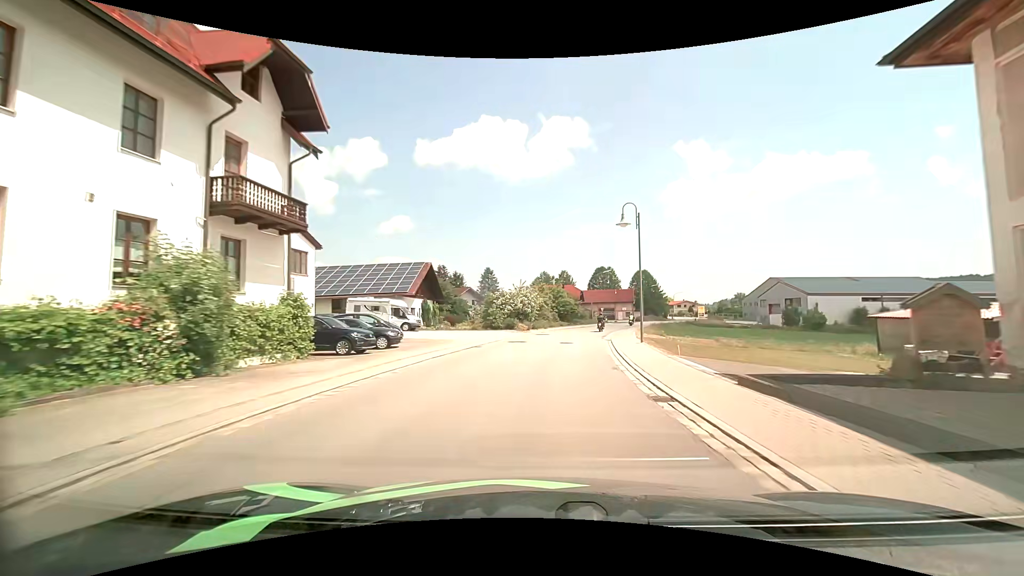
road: secondary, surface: asphalt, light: Day
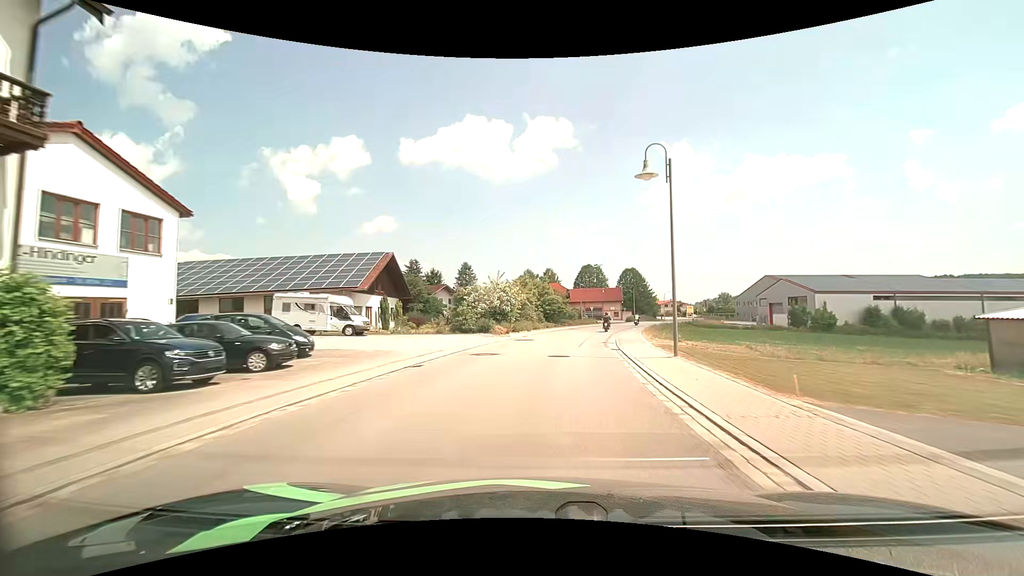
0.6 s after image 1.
(+0.1, +8.8) m; +2°
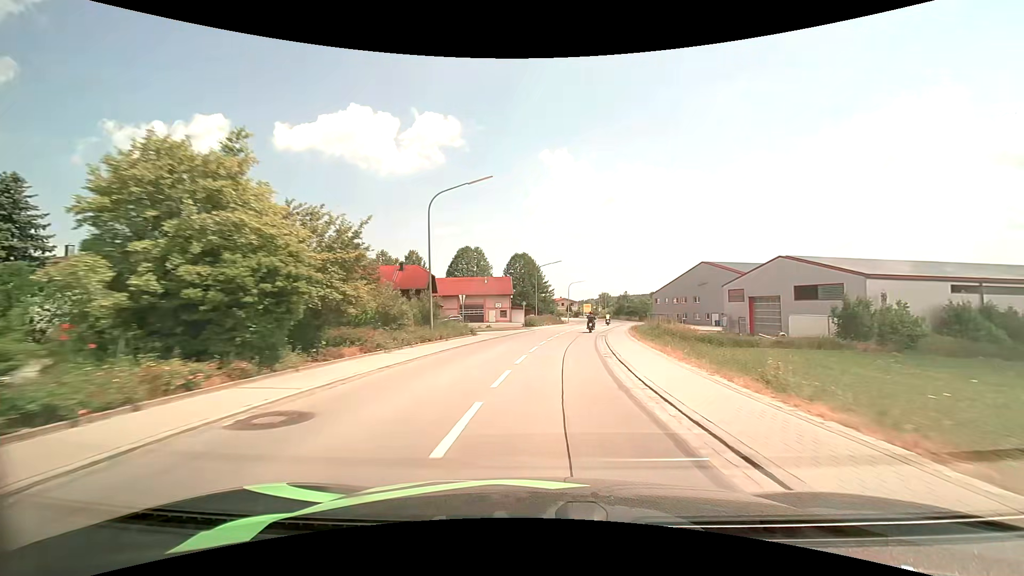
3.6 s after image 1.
(+5.0, +44.0) m; +14°
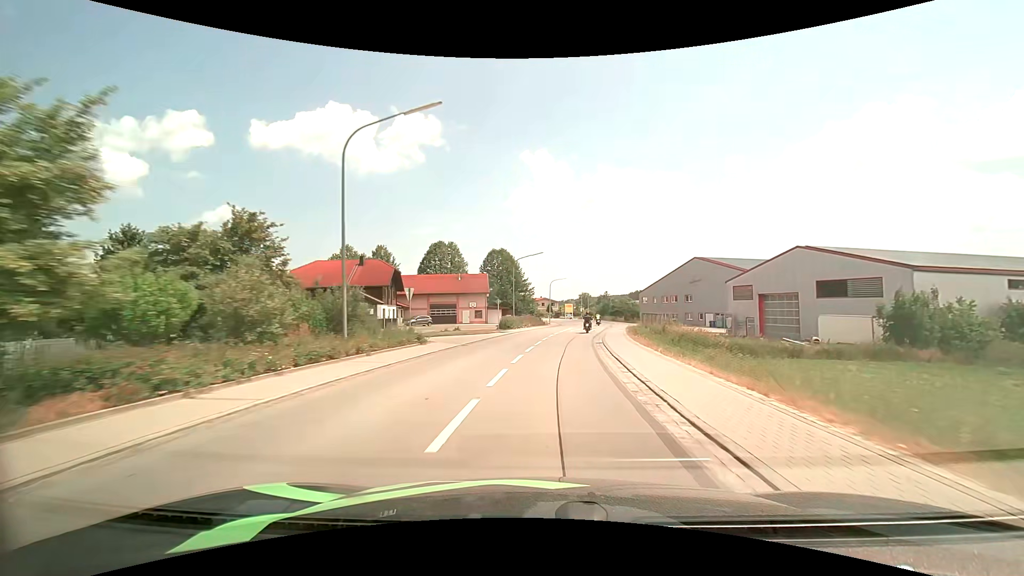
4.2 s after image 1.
(+0.2, +8.8) m; +2°
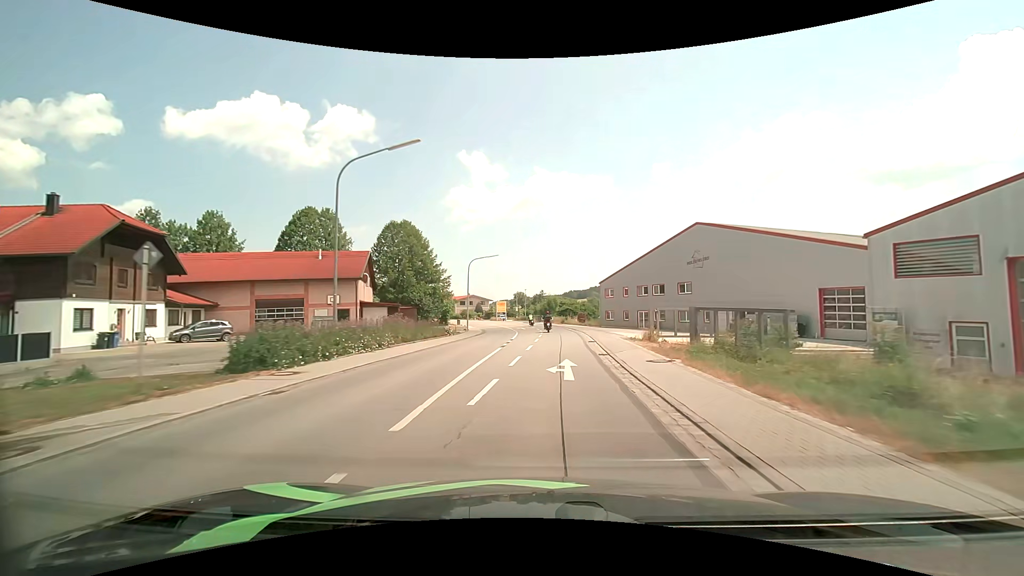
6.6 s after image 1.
(+2.5, +34.7) m; +8°
